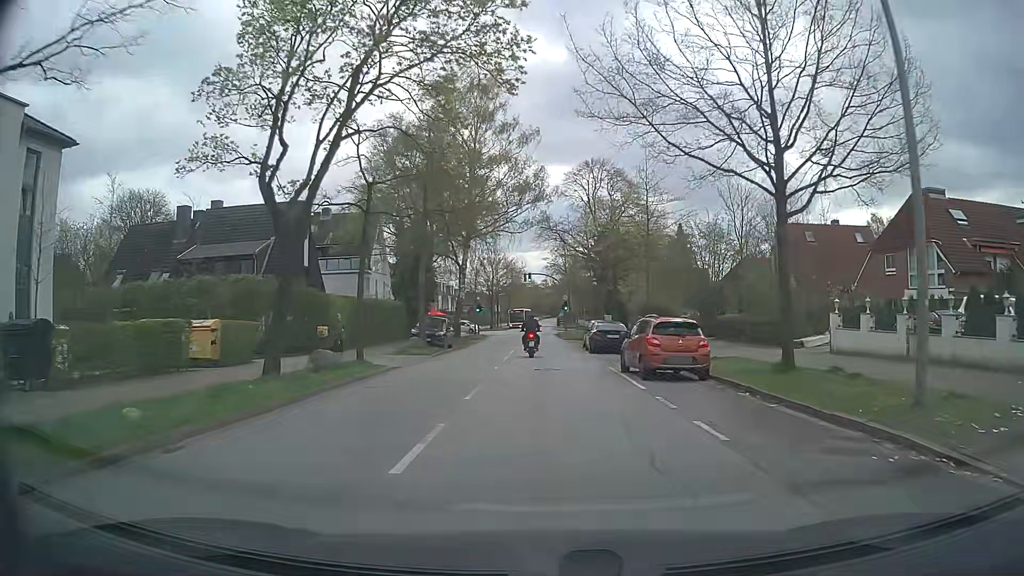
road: secondary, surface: asphalt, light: Day
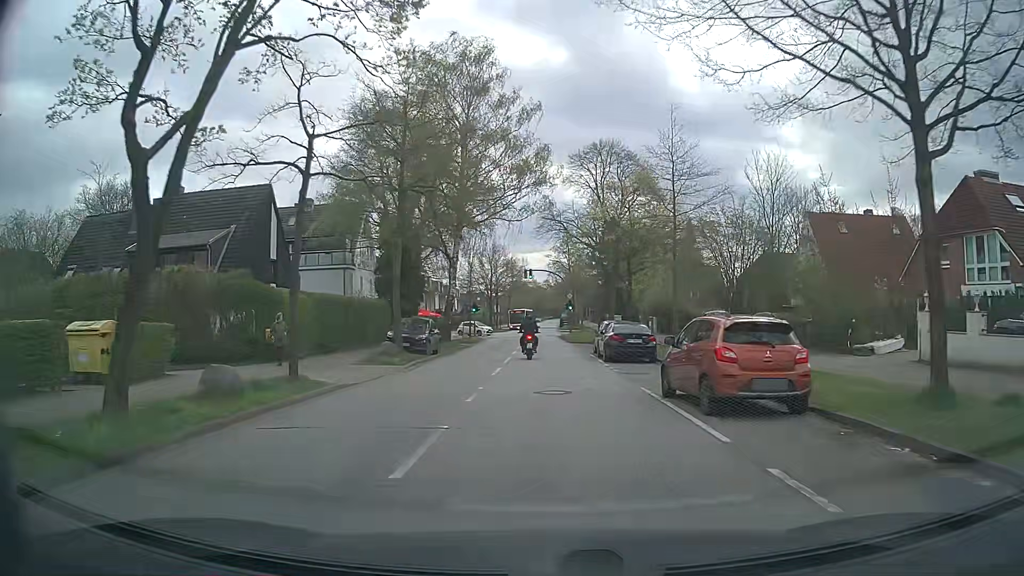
(0.0, +6.0) m; 0°
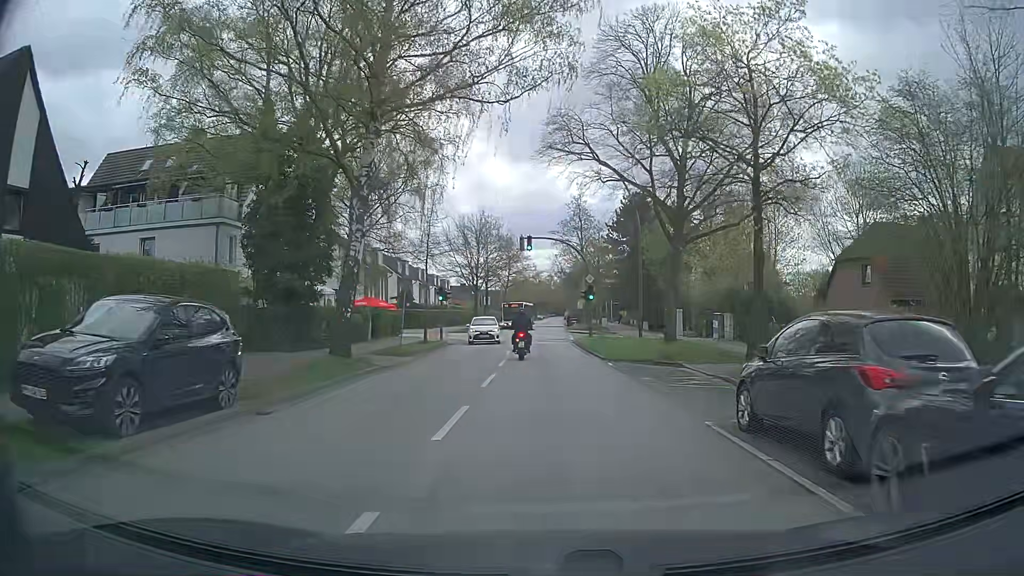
(-0.1, +22.2) m; 0°
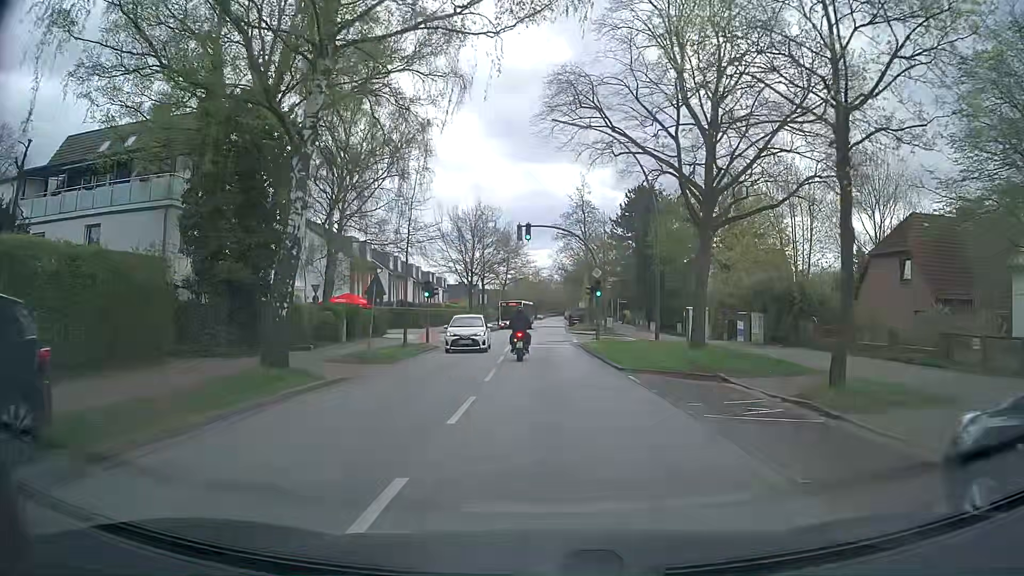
(0.0, +4.9) m; 0°
